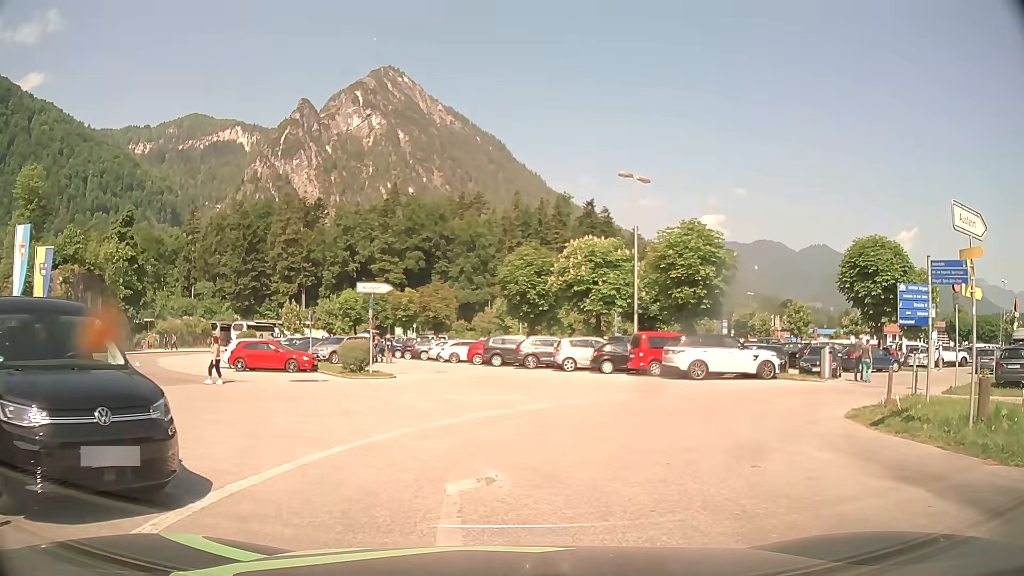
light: Day
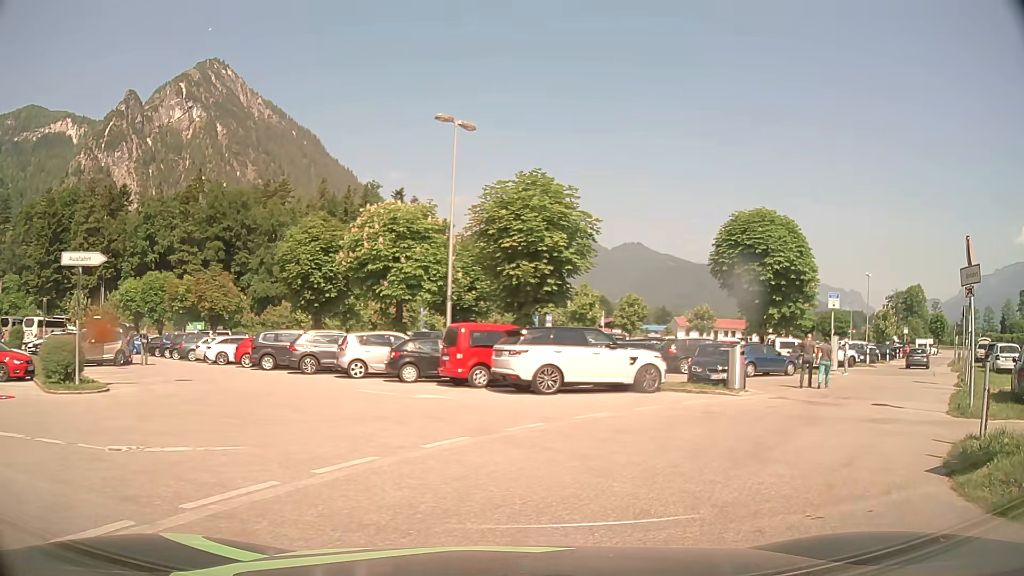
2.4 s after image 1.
(+0.9, +8.8) m; +15°
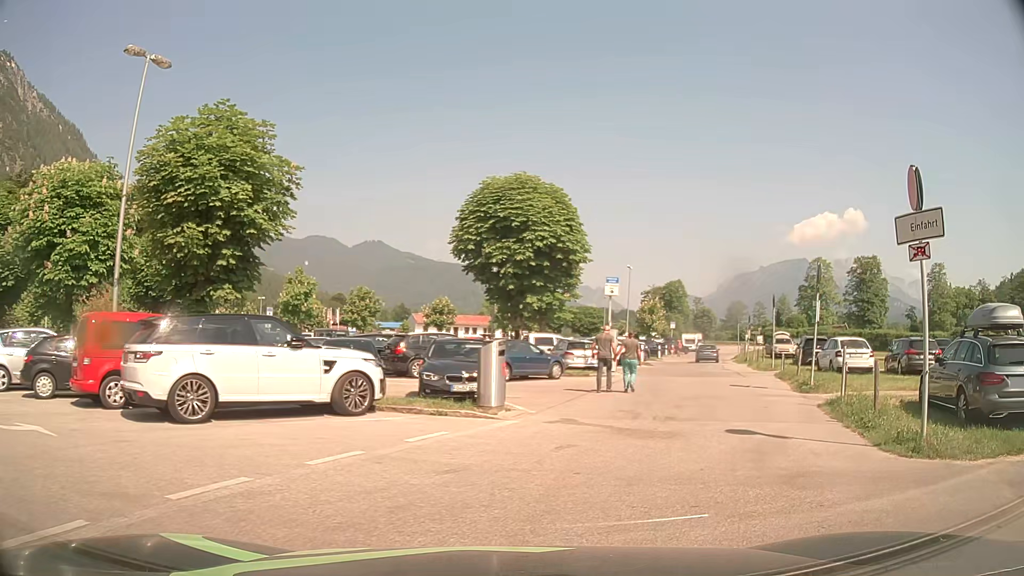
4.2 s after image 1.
(+1.4, +6.5) m; +24°
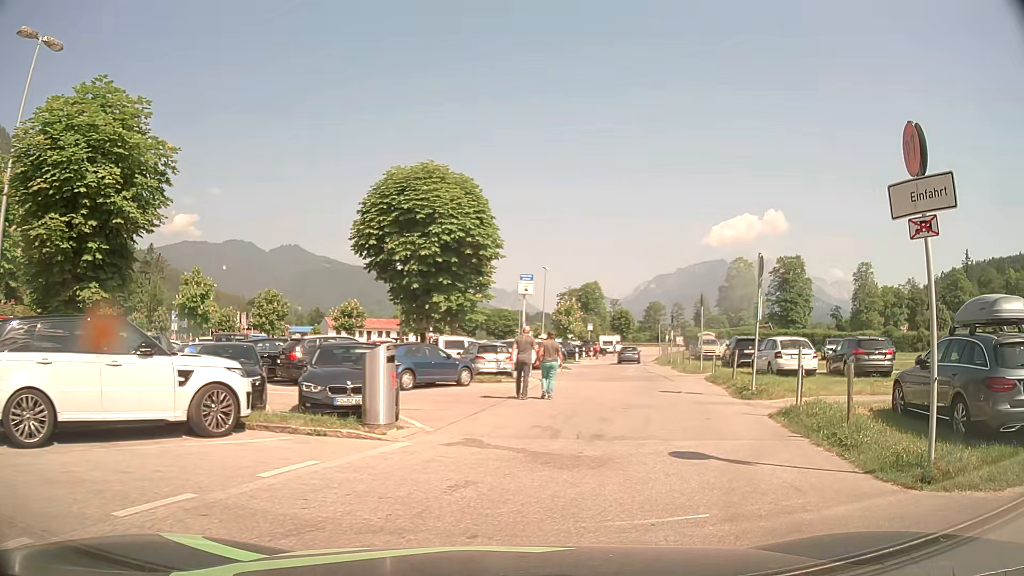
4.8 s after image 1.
(+0.1, +2.2) m; +7°
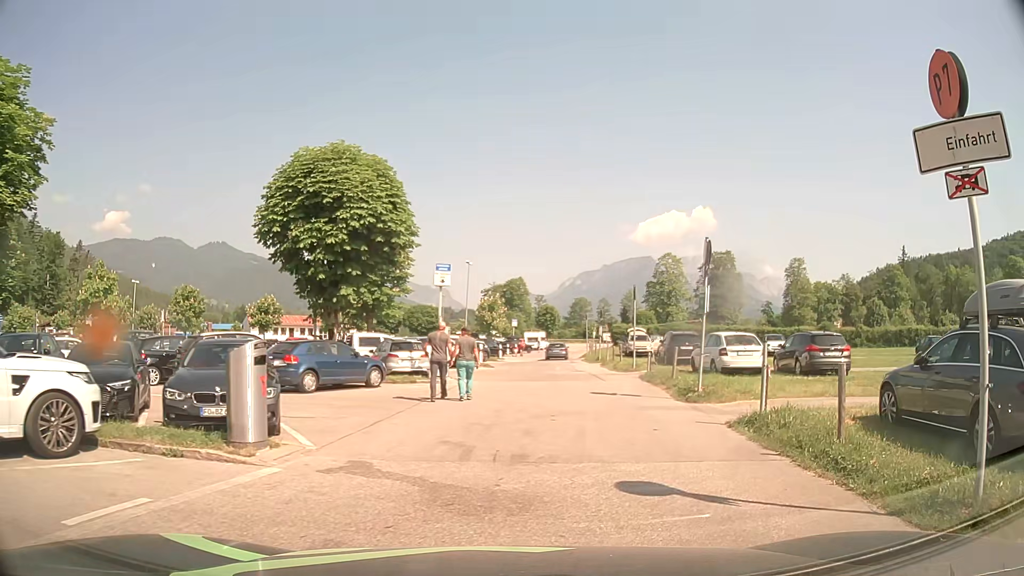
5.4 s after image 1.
(+0.1, +2.2) m; +5°
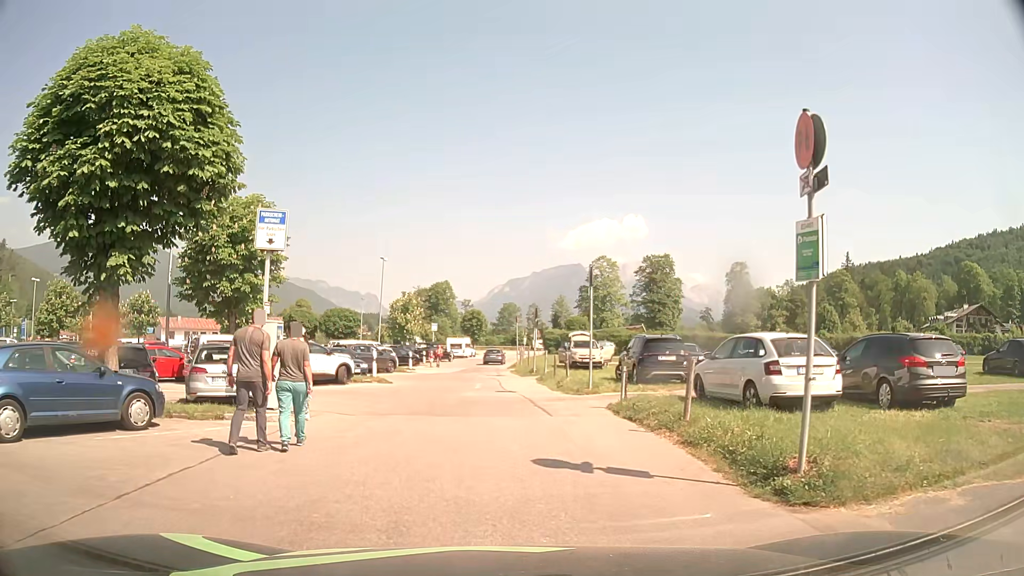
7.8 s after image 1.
(+1.0, +9.6) m; +7°
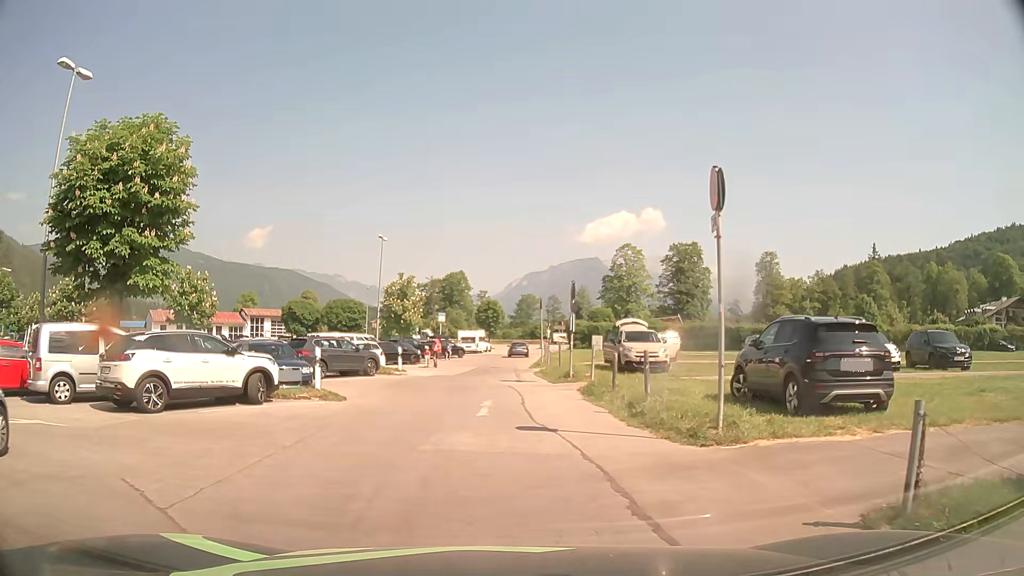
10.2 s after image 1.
(-0.1, +10.5) m; -1°
(0, +10) (-1, +20) (-1, +30) (-1, +40) (0, +50) (0, +60) (+1, +70) (+3, +80) (+5, +89) (+7, +99) m
